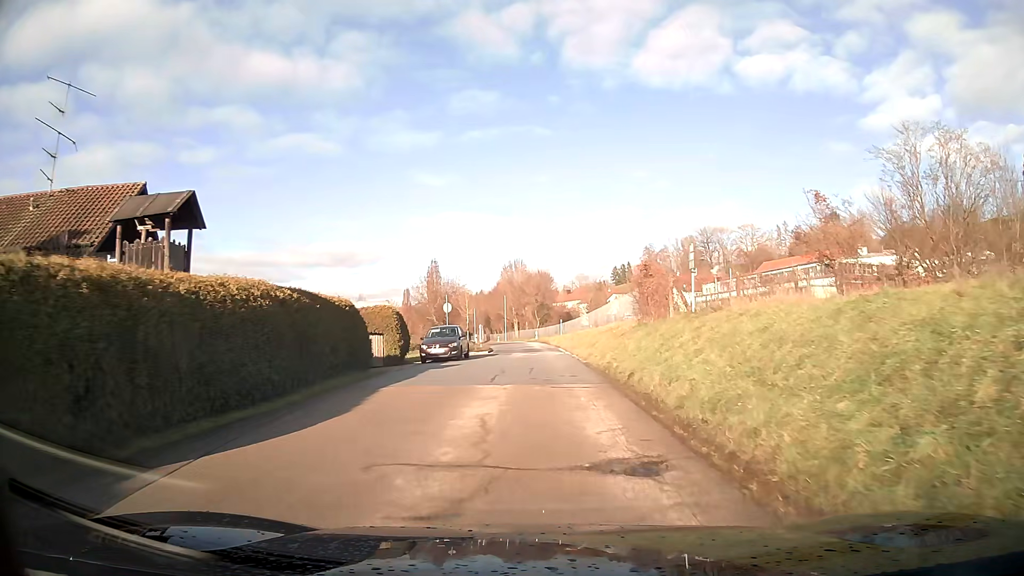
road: tertiary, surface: asphalt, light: Day
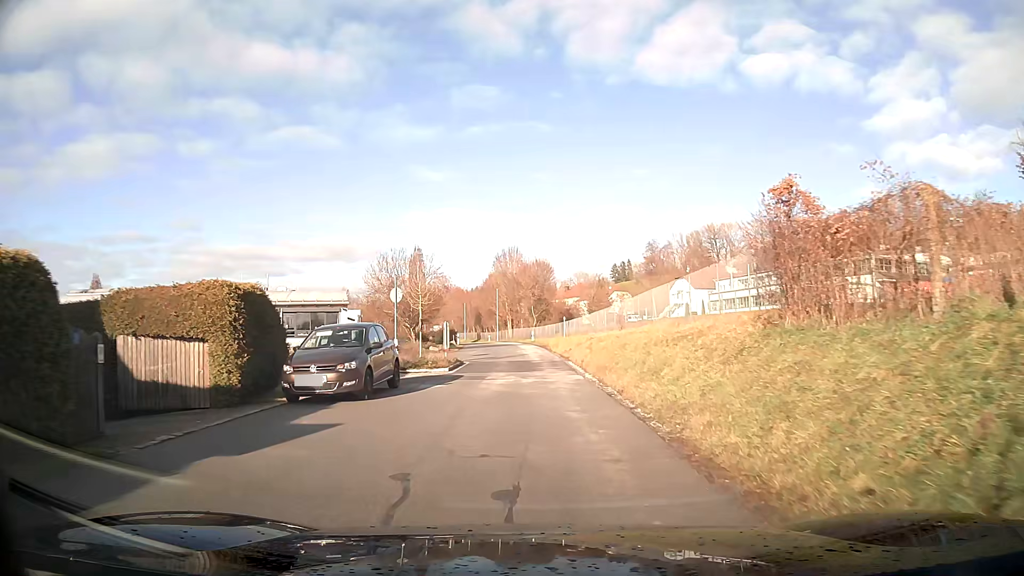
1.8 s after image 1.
(0.0, +14.8) m; 0°
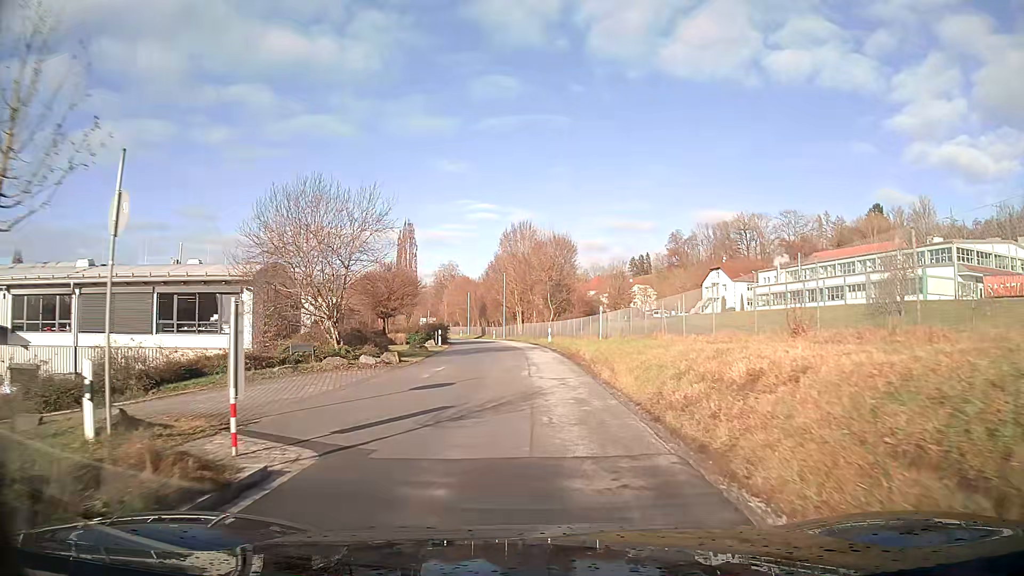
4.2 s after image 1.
(-0.2, +20.0) m; -1°
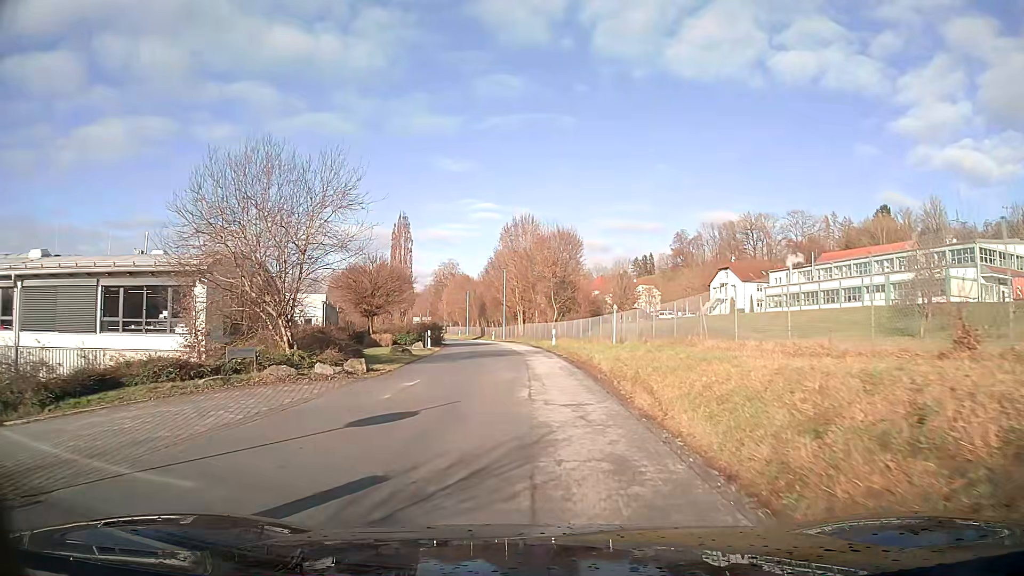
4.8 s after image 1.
(0.0, +5.0) m; 0°
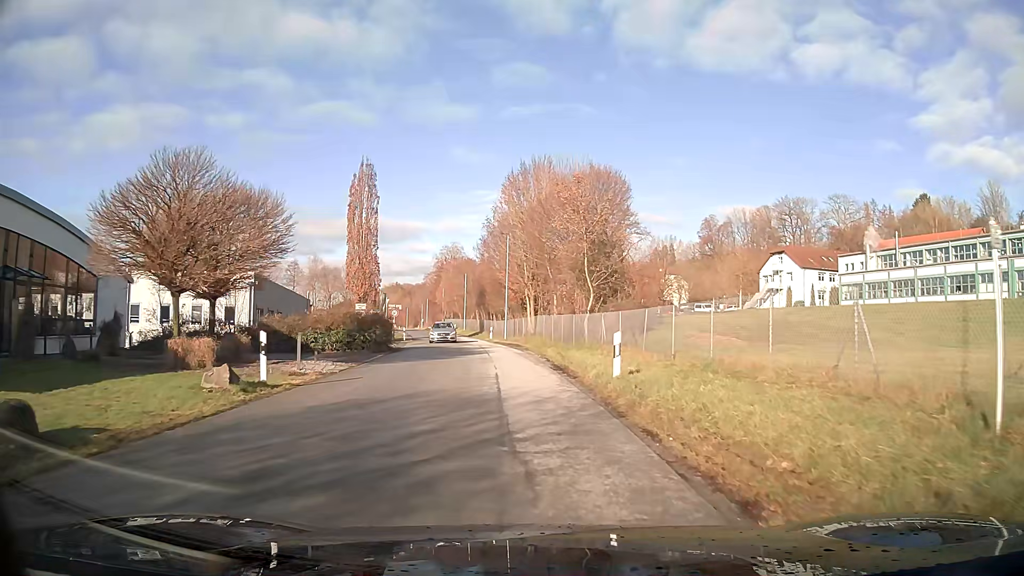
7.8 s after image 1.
(-0.1, +24.2) m; -1°
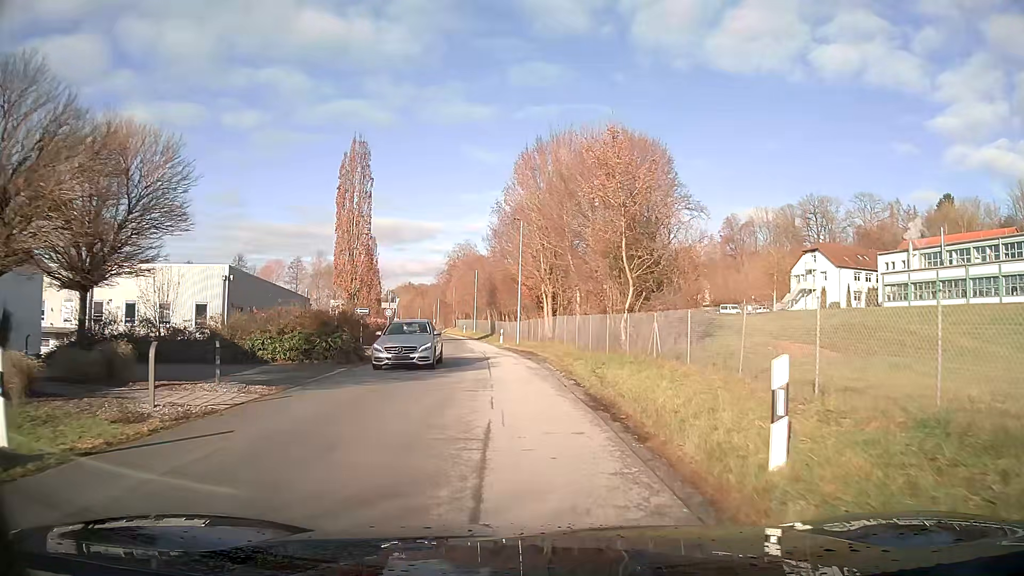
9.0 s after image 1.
(-0.1, +7.8) m; -1°
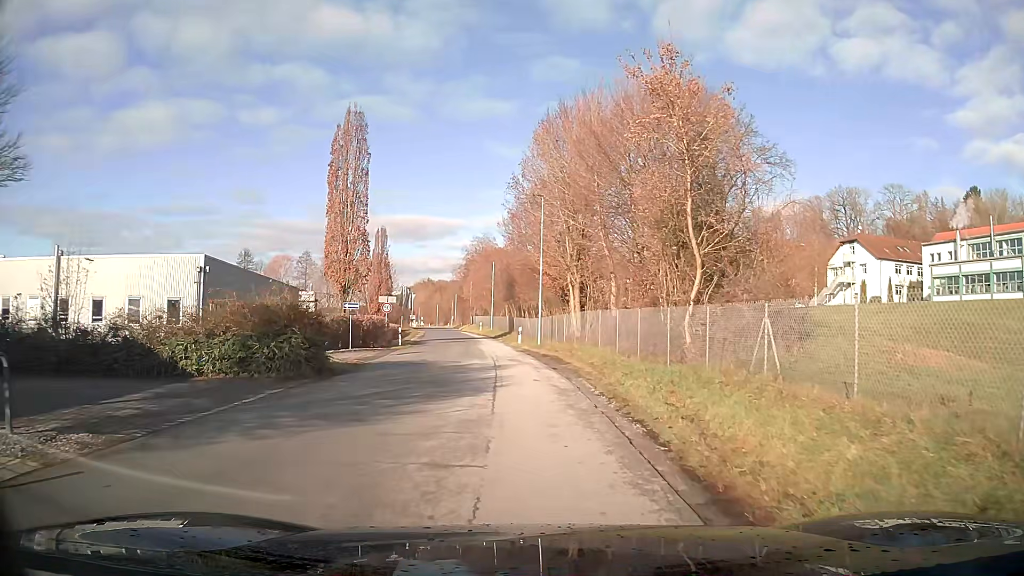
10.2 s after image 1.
(-0.1, +6.9) m; -2°
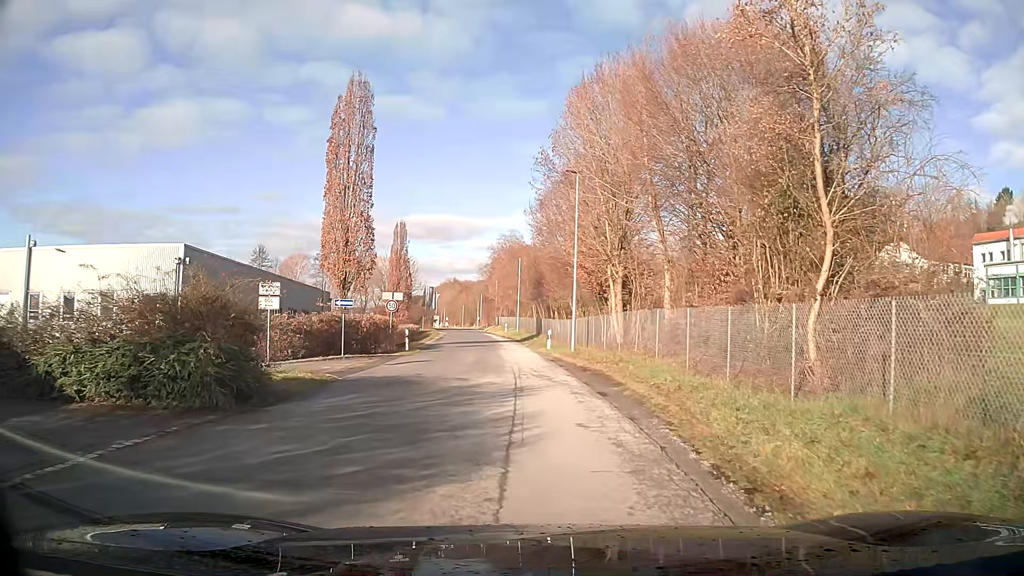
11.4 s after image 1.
(-0.1, +6.1) m; -2°
